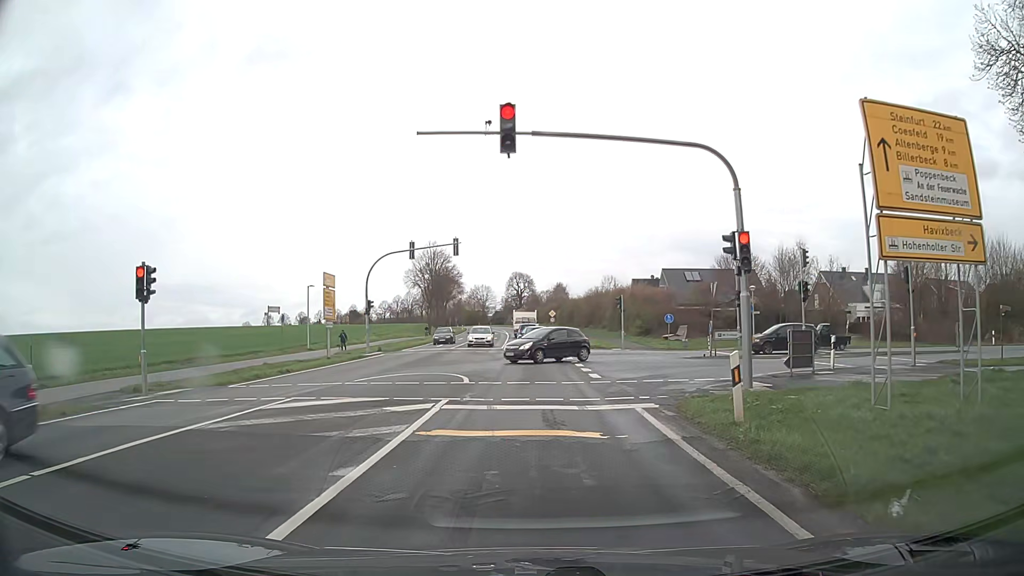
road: secondary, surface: asphalt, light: Day
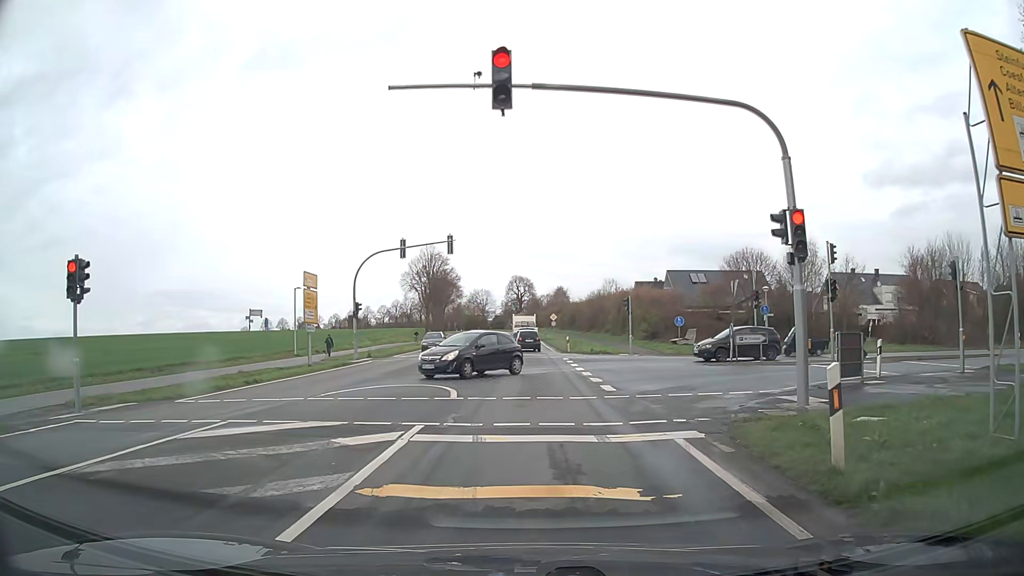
(0.0, +3.1) m; -1°
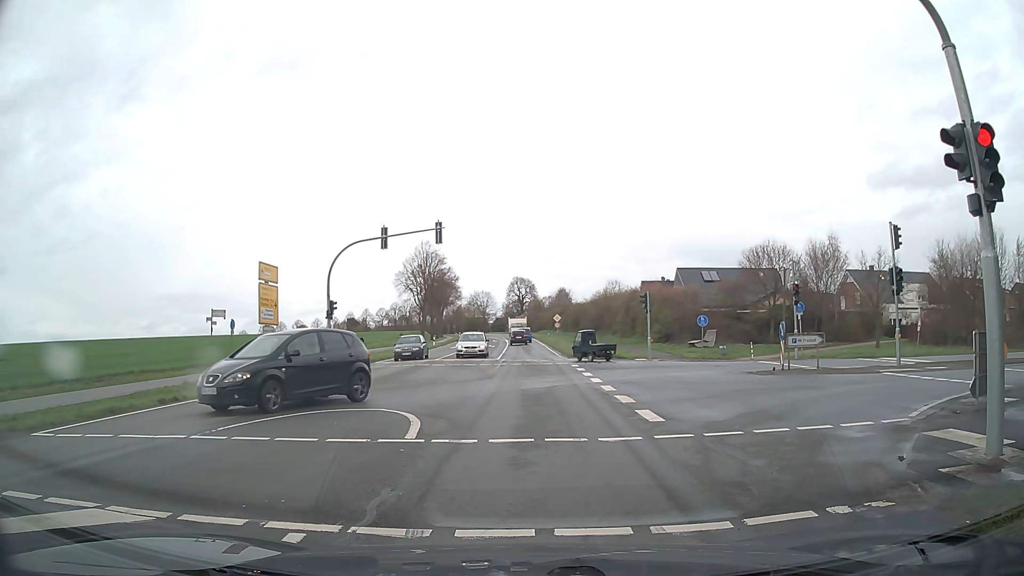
(0.0, +5.4) m; +1°
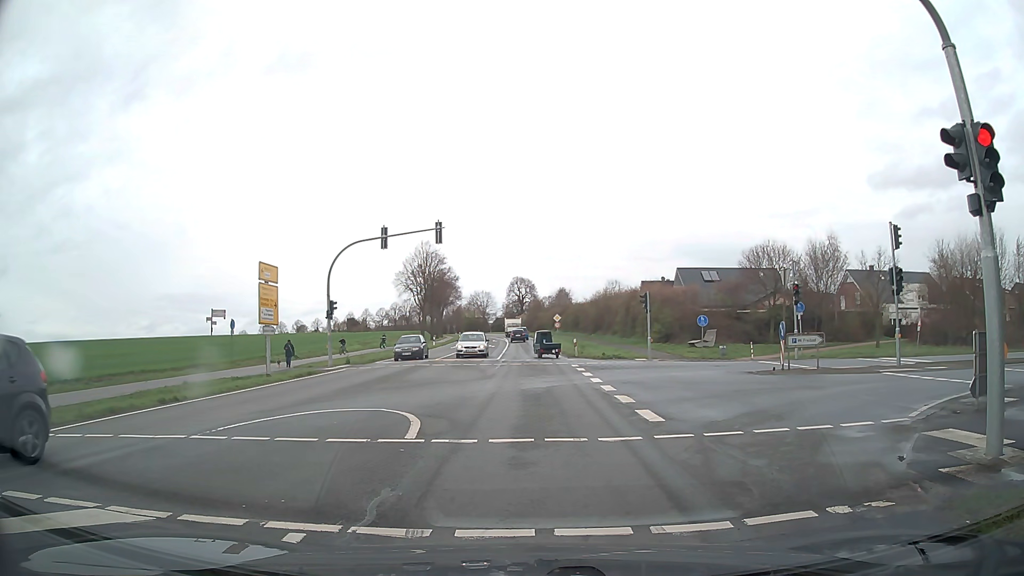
(0.0, 0.0) m; 0°
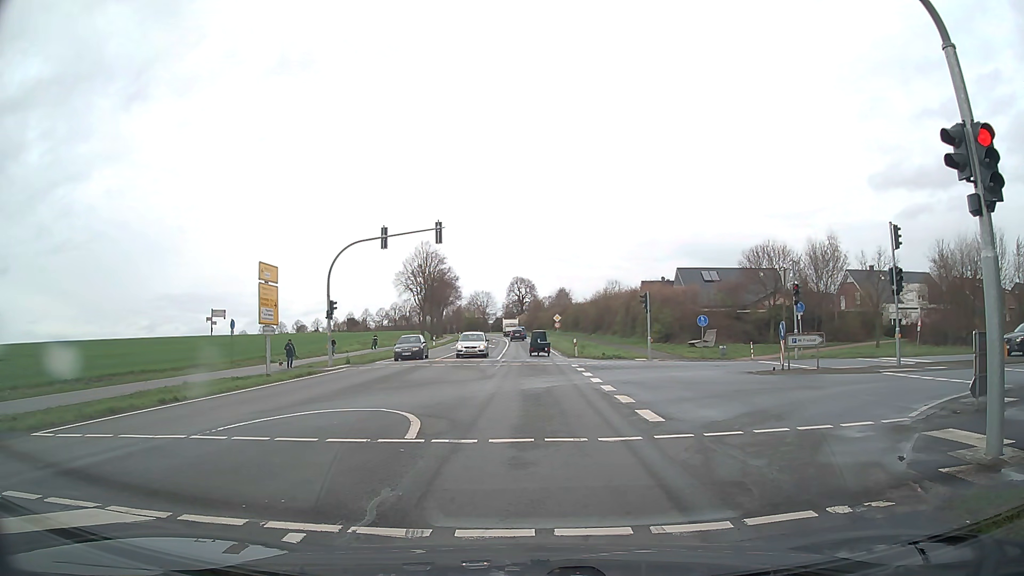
(0.0, 0.0) m; 0°
